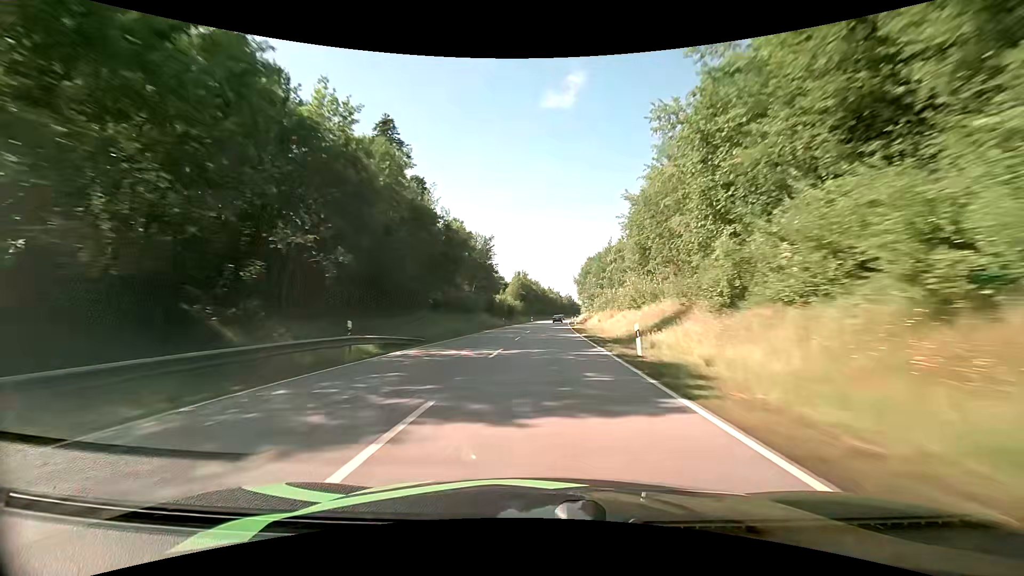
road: primary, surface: asphalt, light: Day
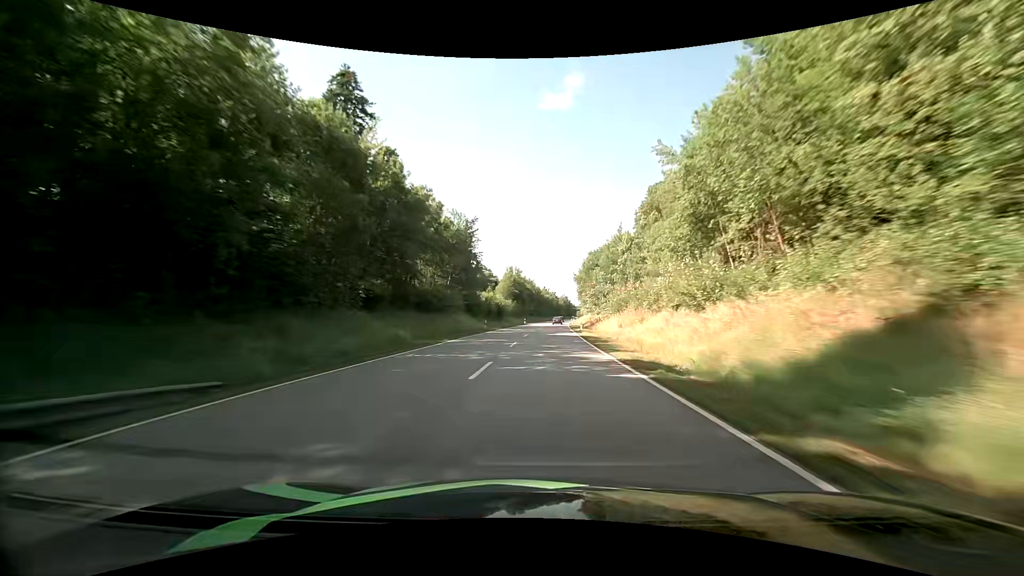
(0.0, +16.3) m; 0°
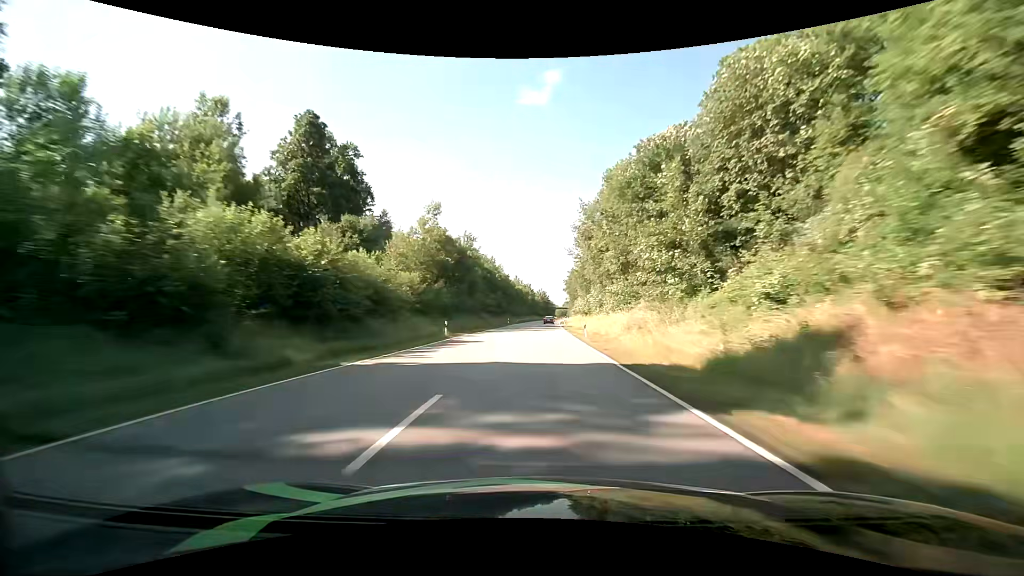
(+2.0, +65.6) m; +3°
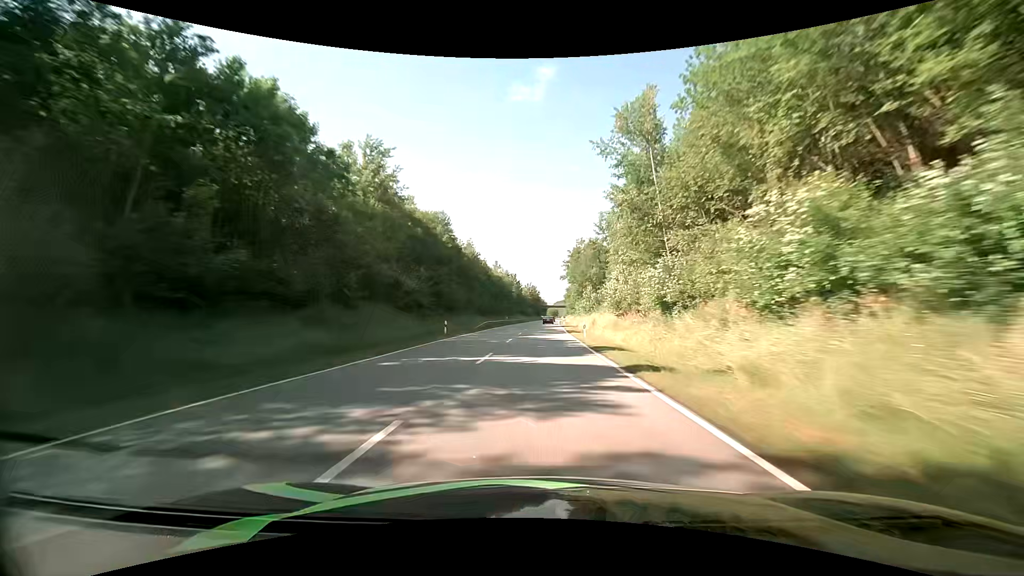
(+0.5, +49.3) m; +2°
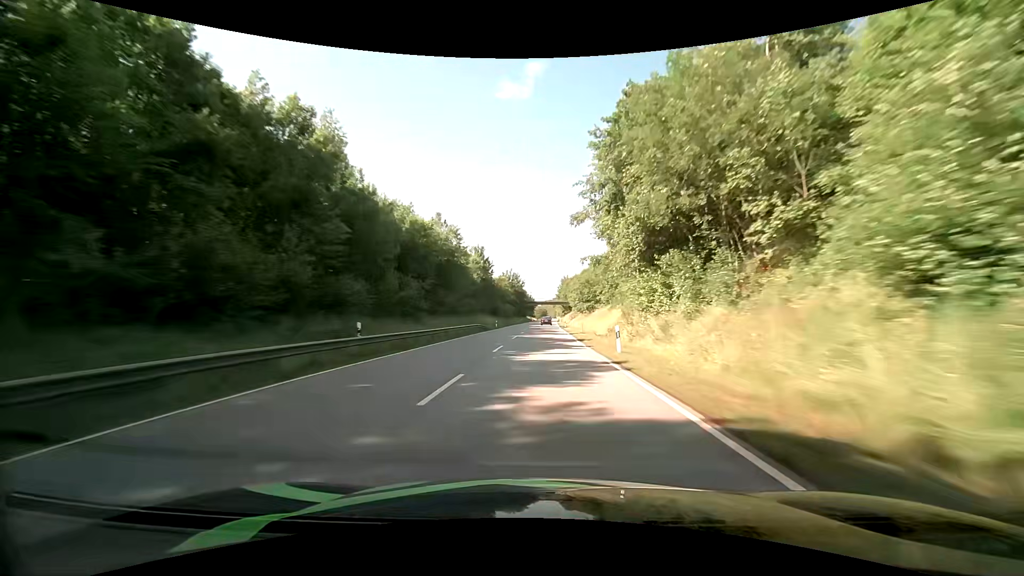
(+0.5, +65.8) m; +1°
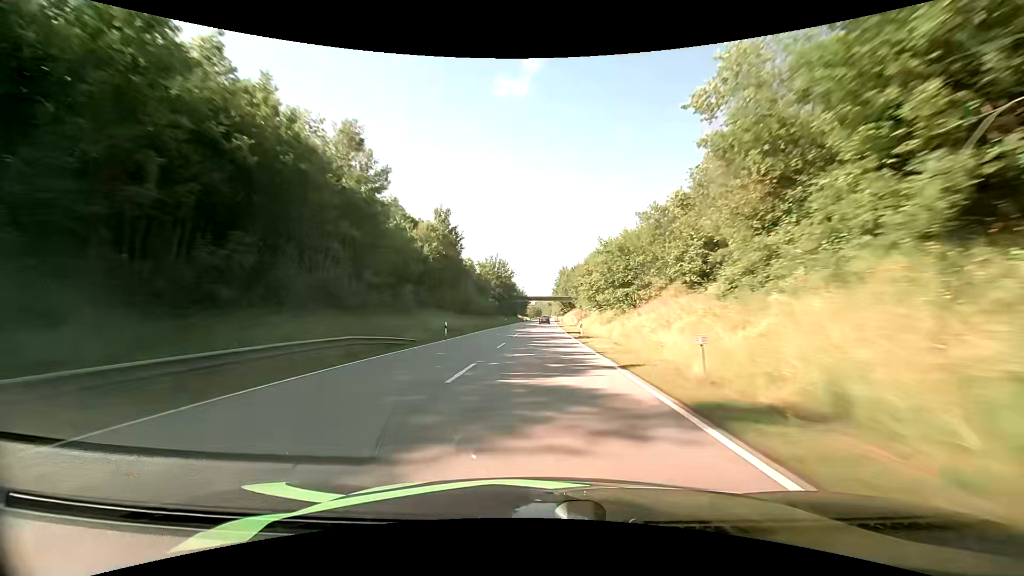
(+0.3, +33.3) m; 0°
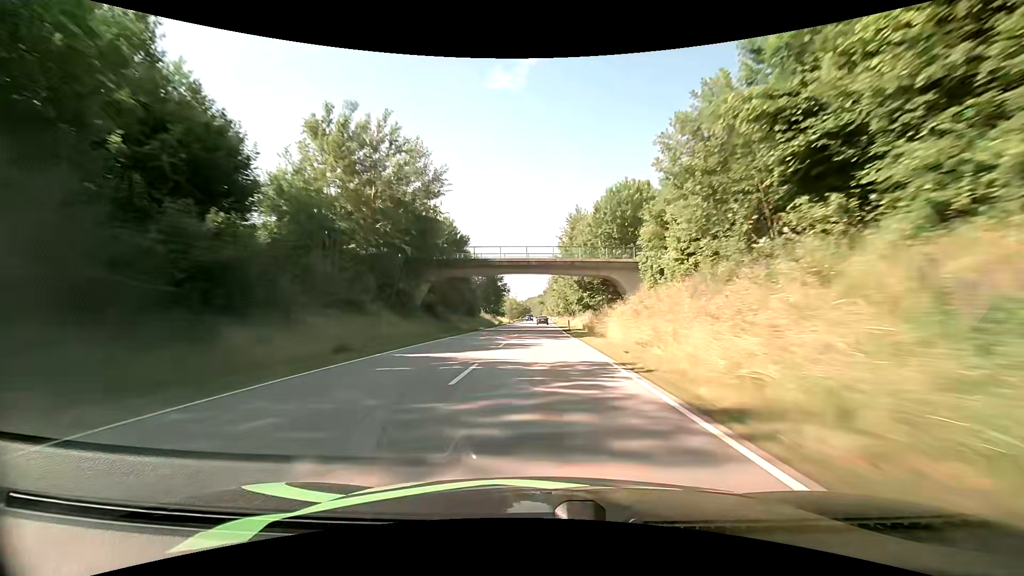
(+1.4, +83.5) m; +1°
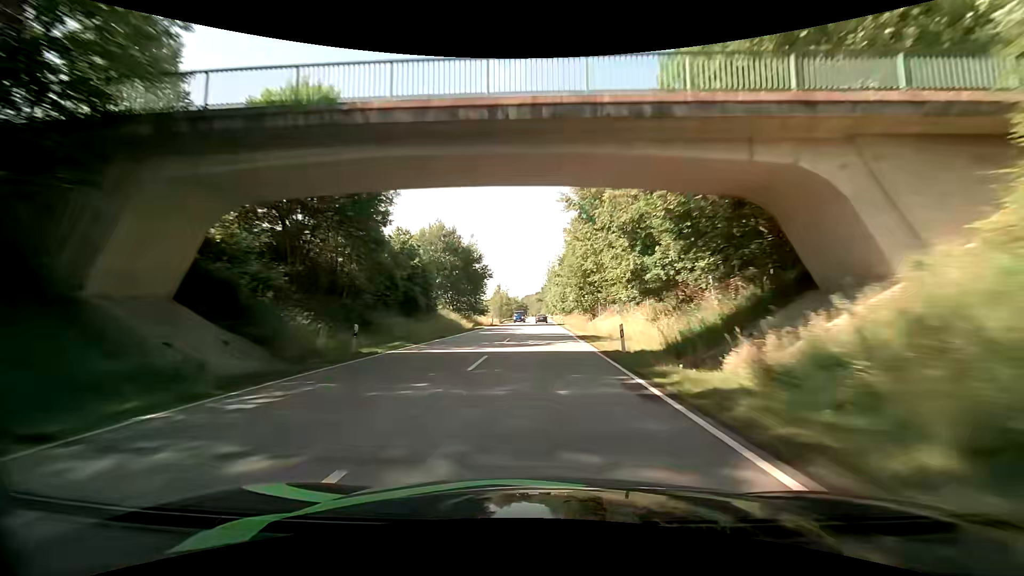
(+0.1, +33.1) m; 0°
(0, +10) (0, +20) (0, +30) (0, +40) (0, +50) (0, +60) (0, +70) (+1, +80) (+1, +90) (+1, +100) m
